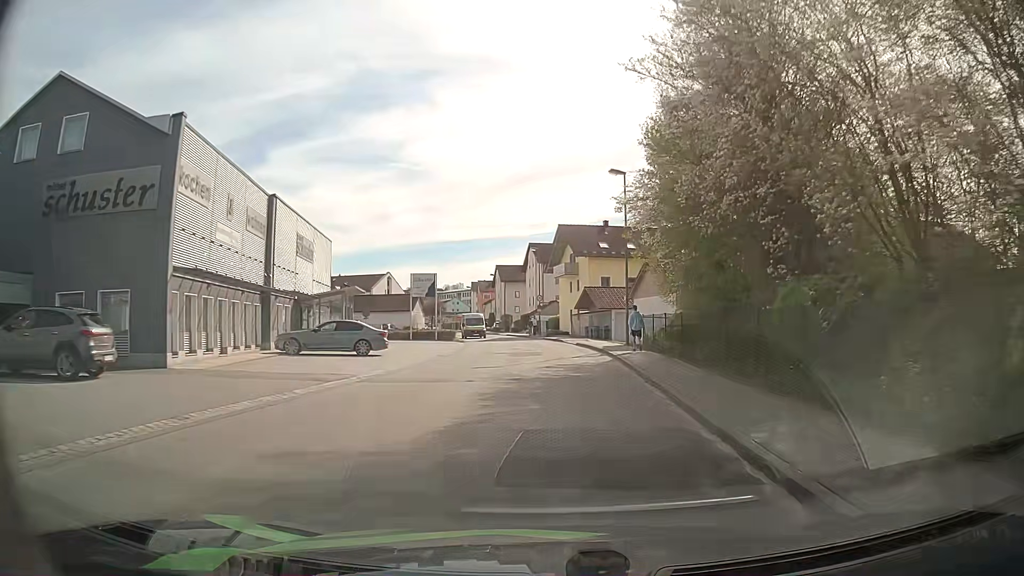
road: unclassified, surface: asphalt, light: Day
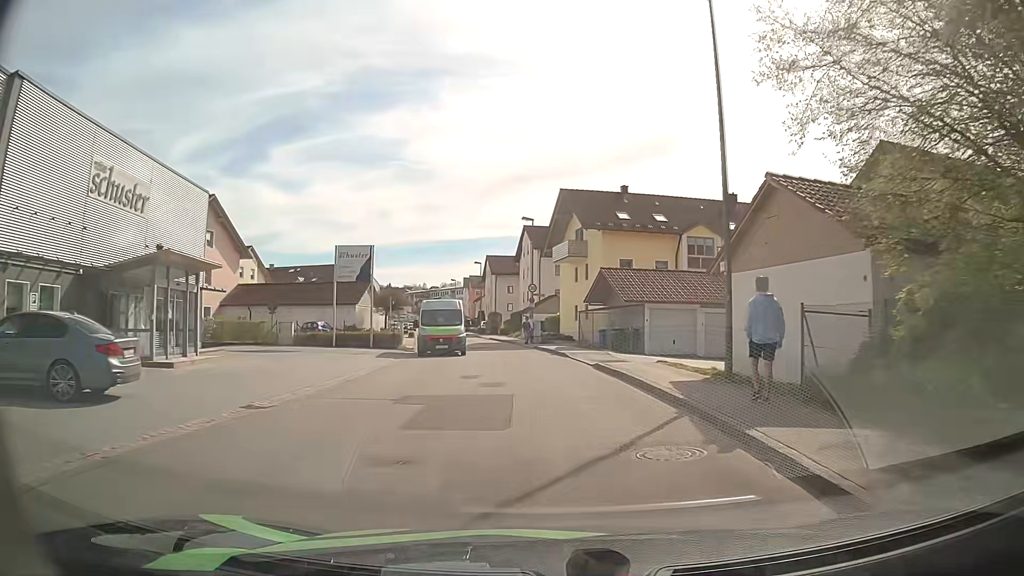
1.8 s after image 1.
(+0.3, +18.7) m; 0°
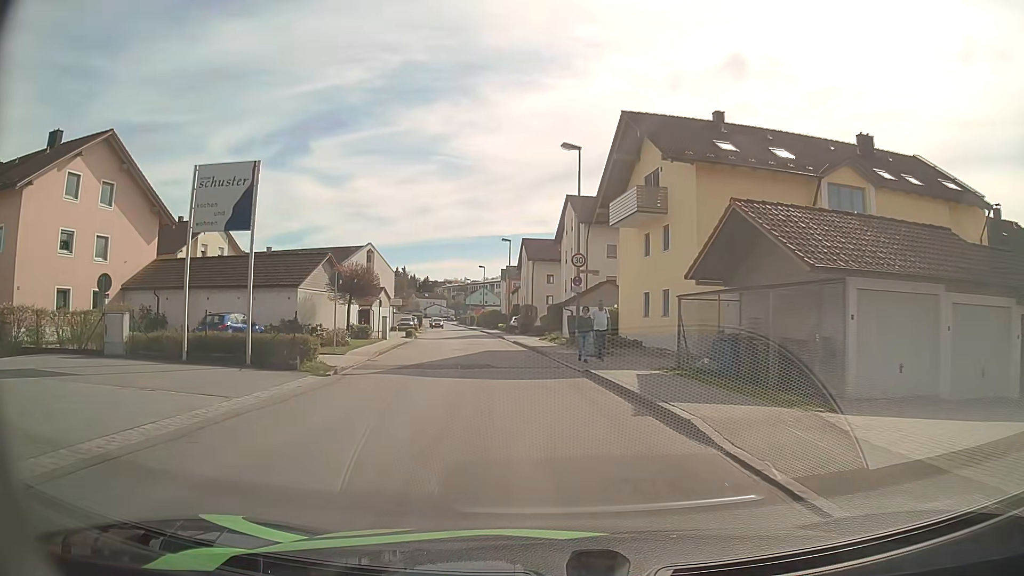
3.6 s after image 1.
(-0.3, +18.4) m; -3°
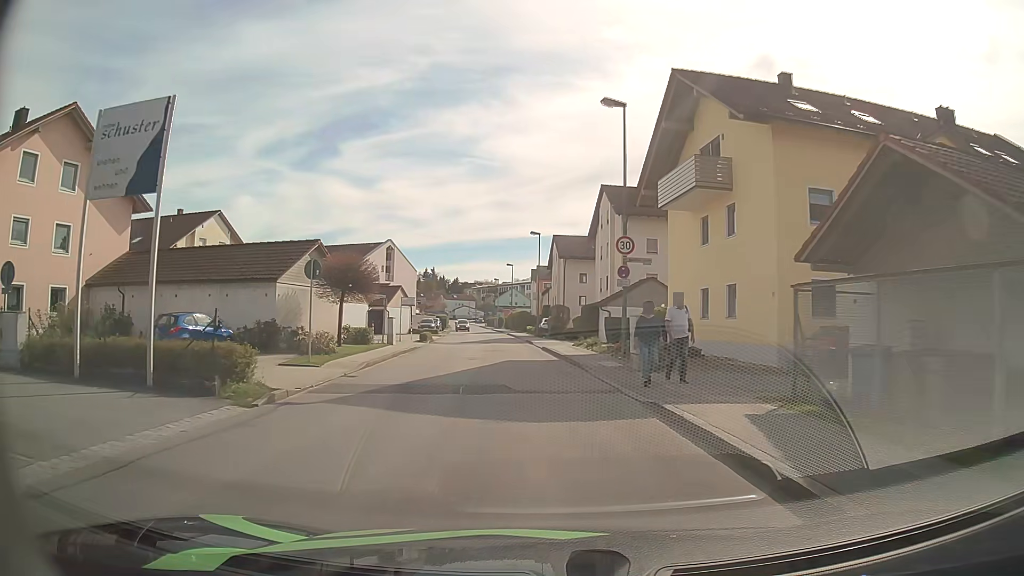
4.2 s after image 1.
(-0.1, +5.9) m; -3°
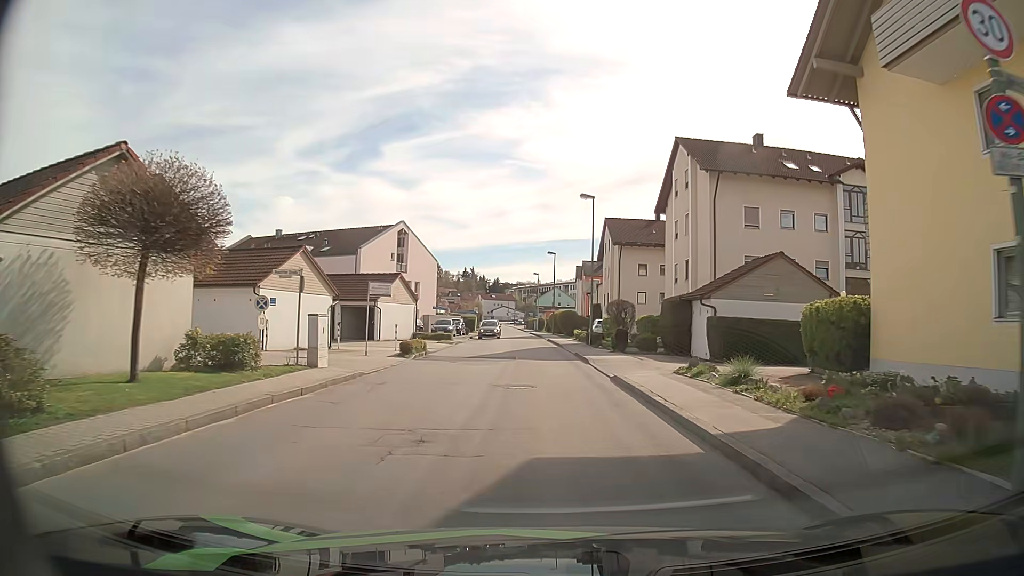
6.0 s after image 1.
(-0.7, +16.5) m; -4°
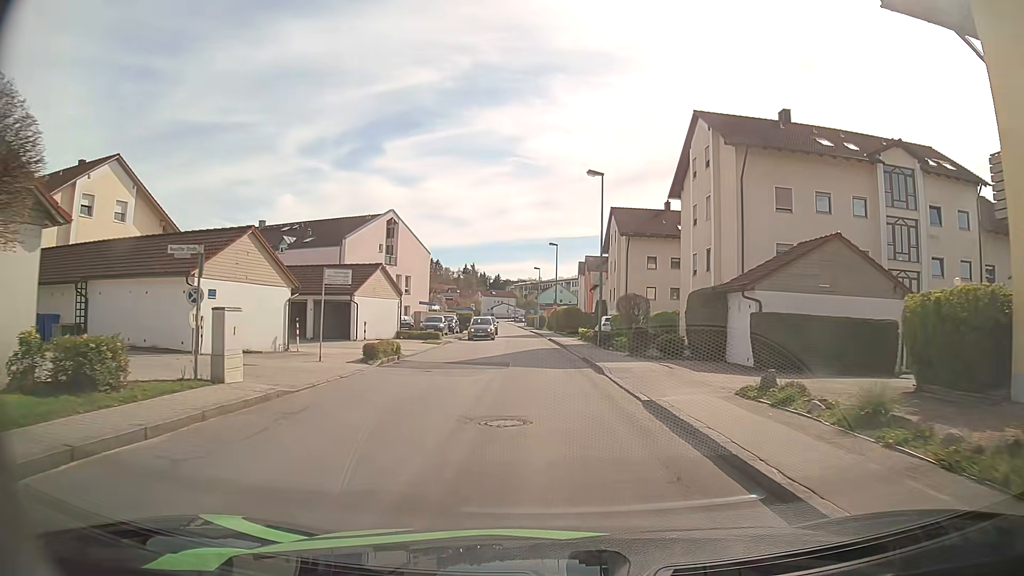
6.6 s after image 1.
(0.0, +5.3) m; -1°
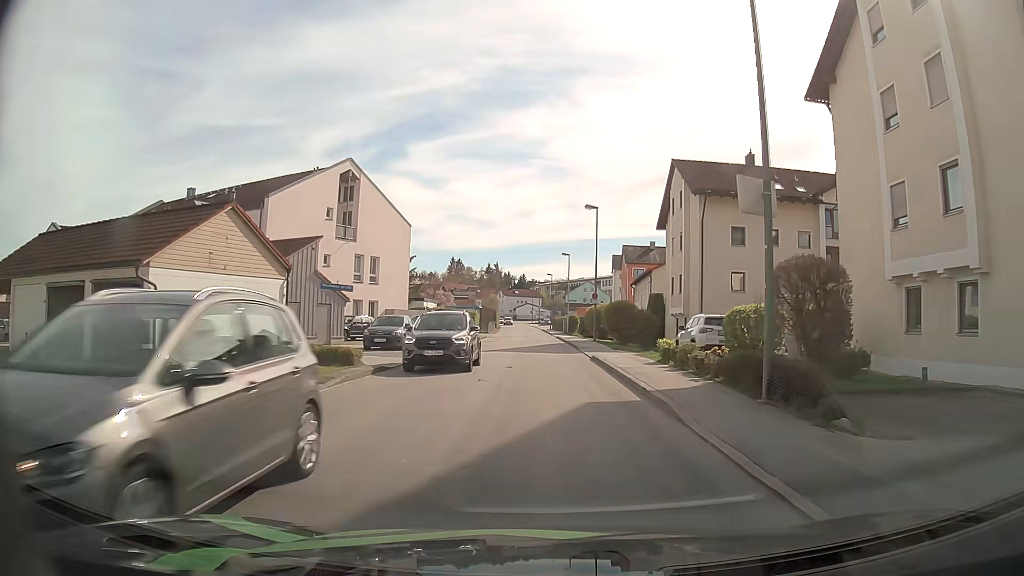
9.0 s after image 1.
(-0.2, +21.5) m; -1°
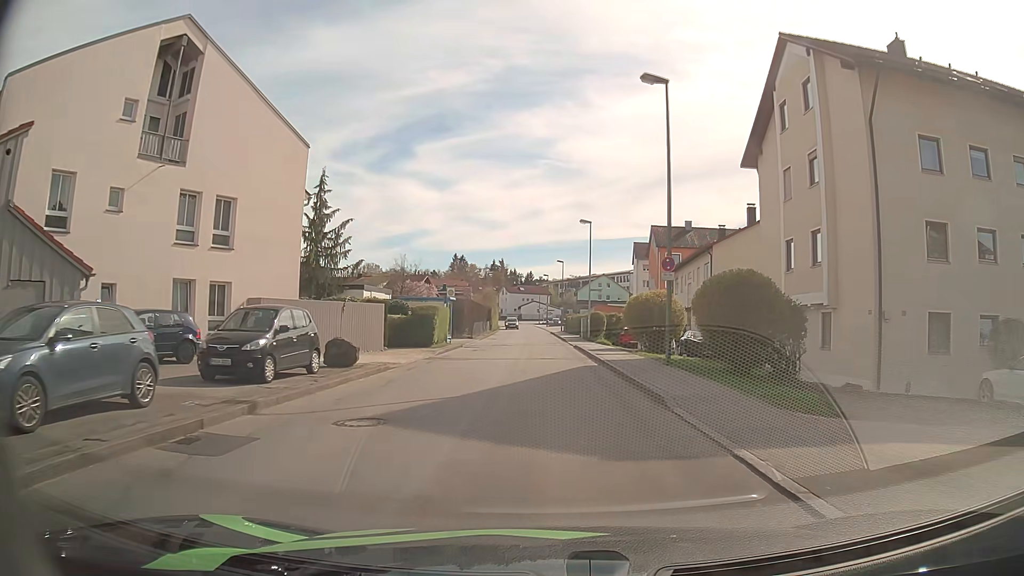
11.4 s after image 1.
(-0.5, +22.3) m; -1°
(0, +10) (0, +20) (0, +30) (0, +40) (0, +50) (-1, +60) (-1, +70) (-2, +80) (-2, +90) (-3, +100) m
